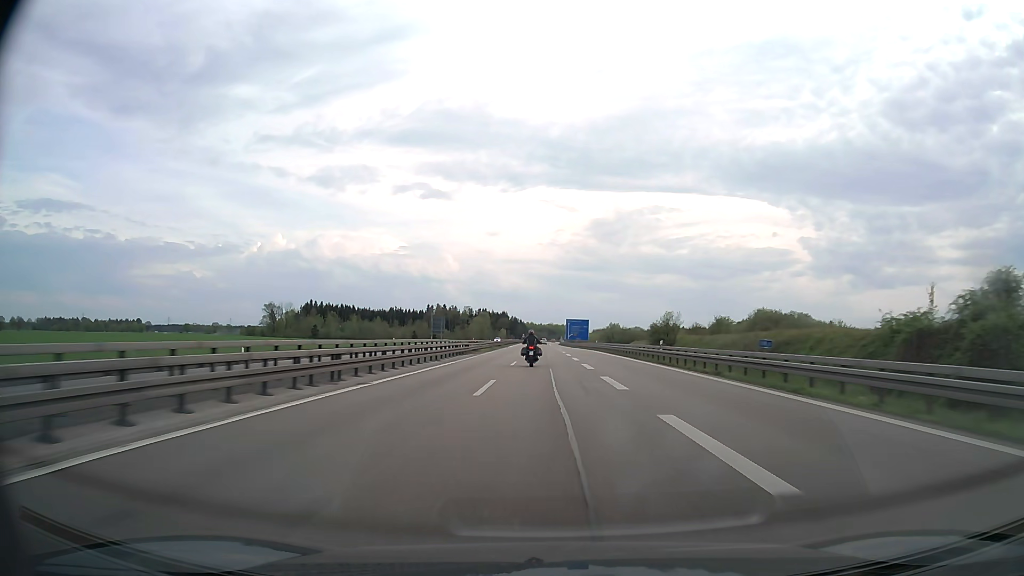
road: motorway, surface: asphalt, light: Day
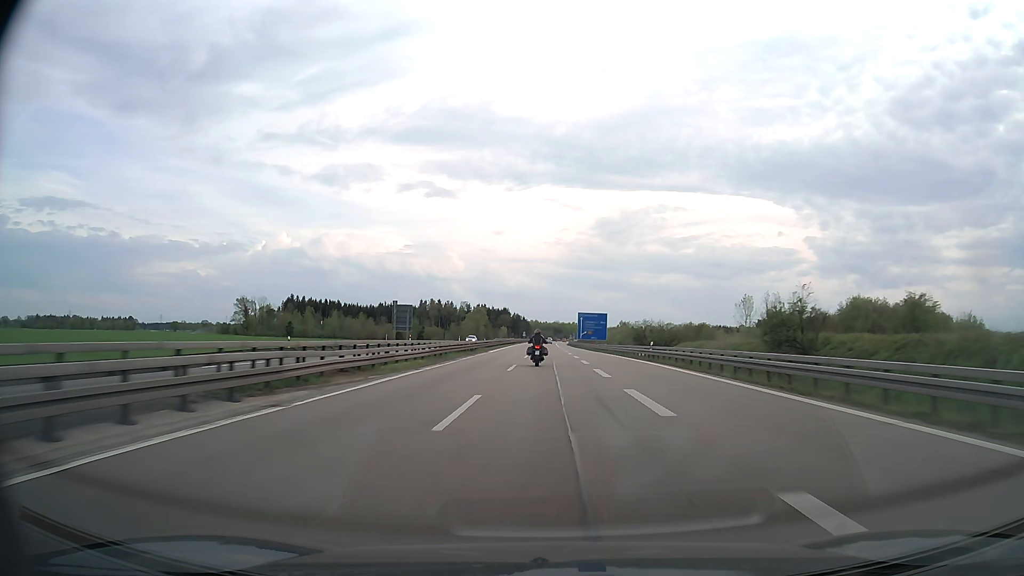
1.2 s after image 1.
(-0.1, +42.0) m; 0°
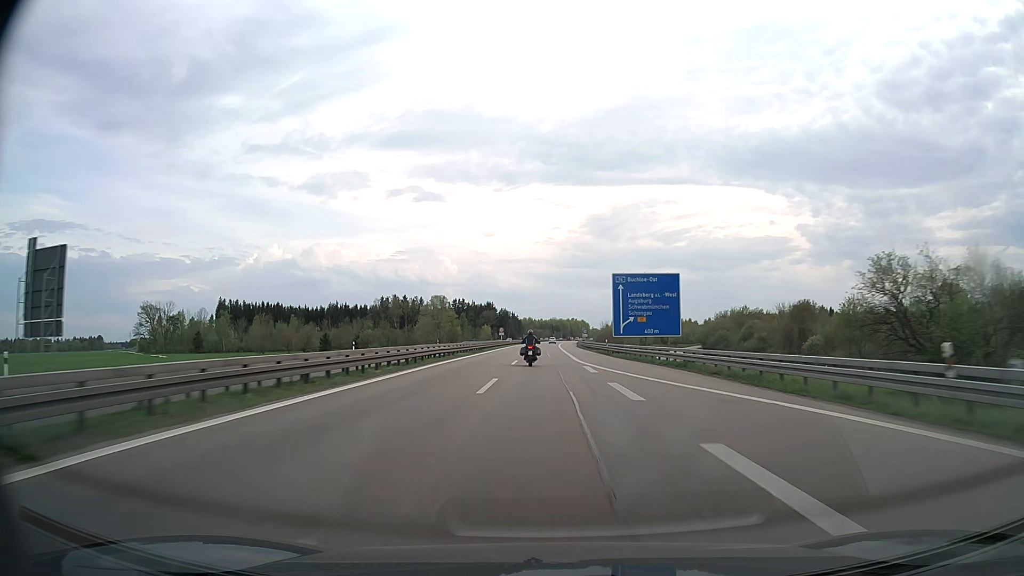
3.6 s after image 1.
(+0.1, +83.2) m; 0°
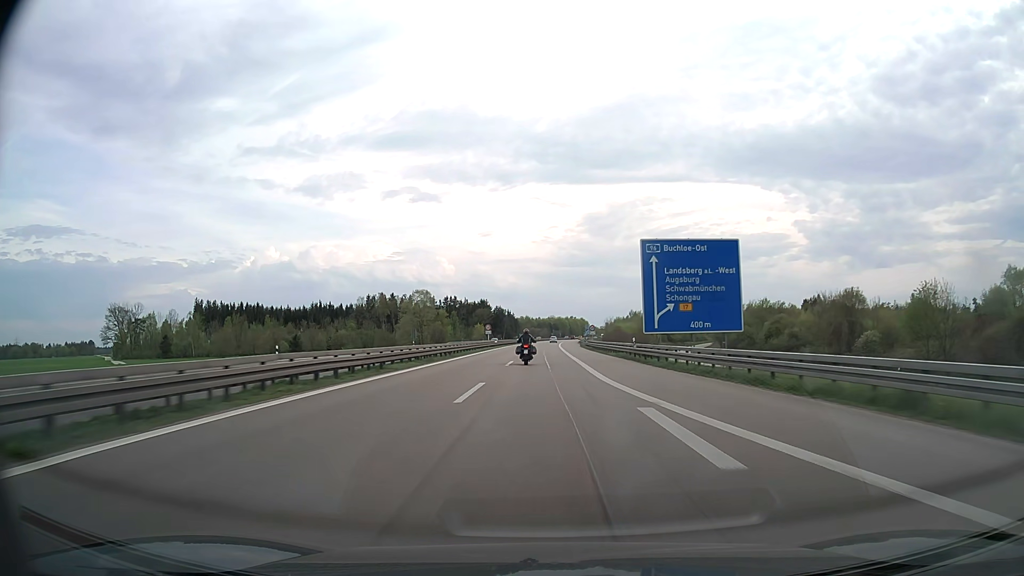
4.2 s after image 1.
(0.0, +20.7) m; 0°
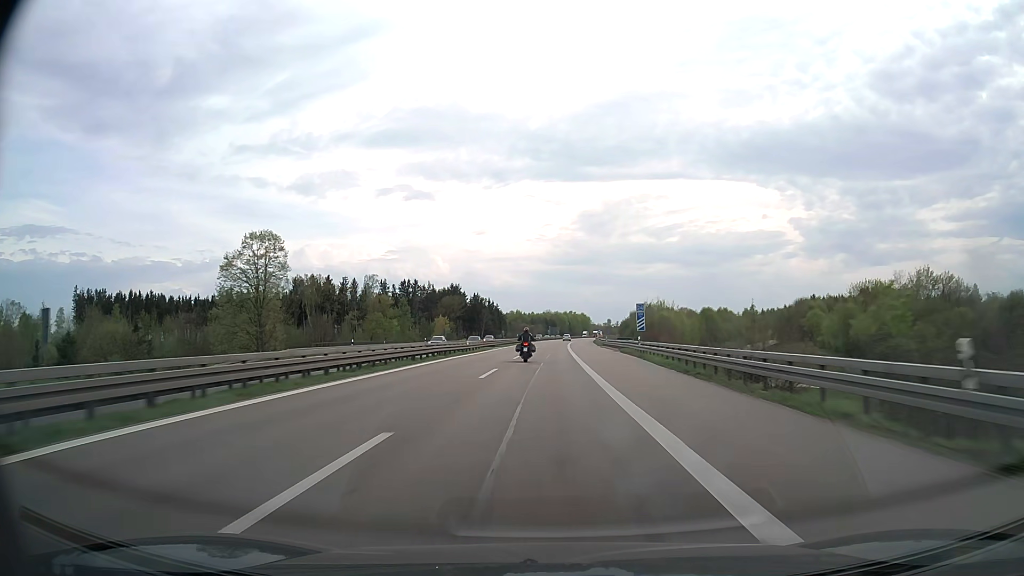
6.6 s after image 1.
(+0.1, +82.4) m; 0°
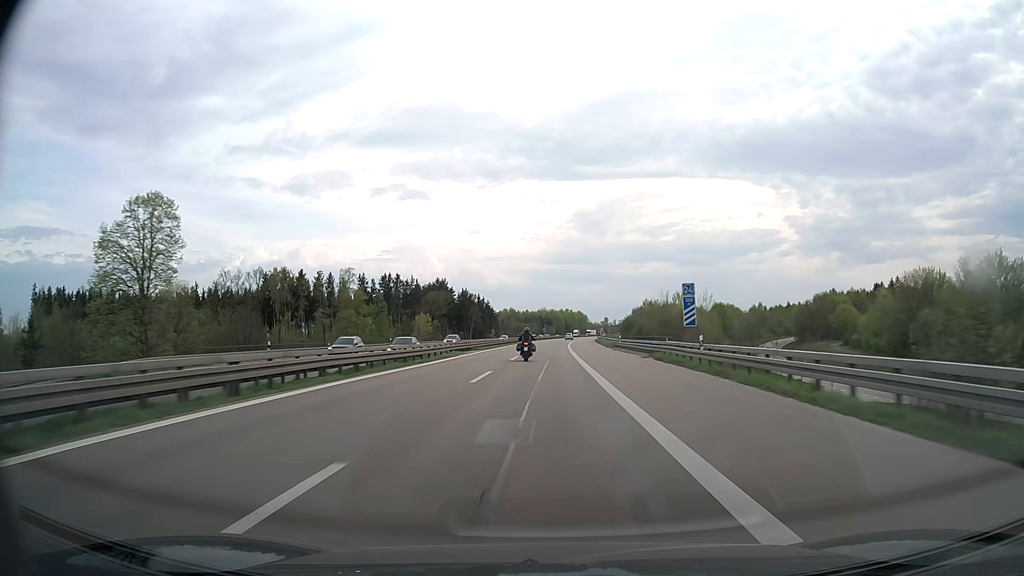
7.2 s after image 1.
(+0.1, +20.1) m; 0°
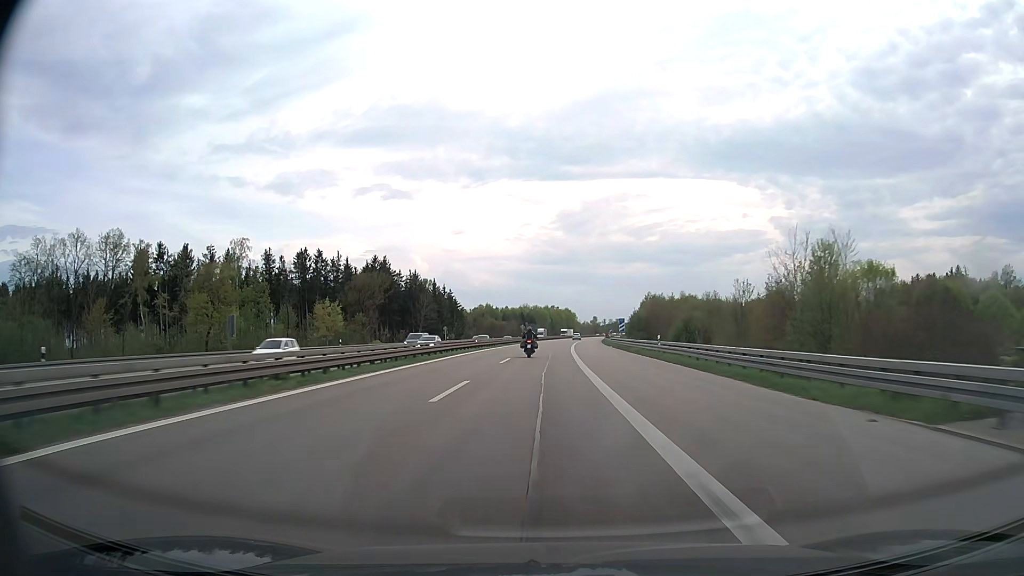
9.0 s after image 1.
(+0.7, +59.2) m; +1°
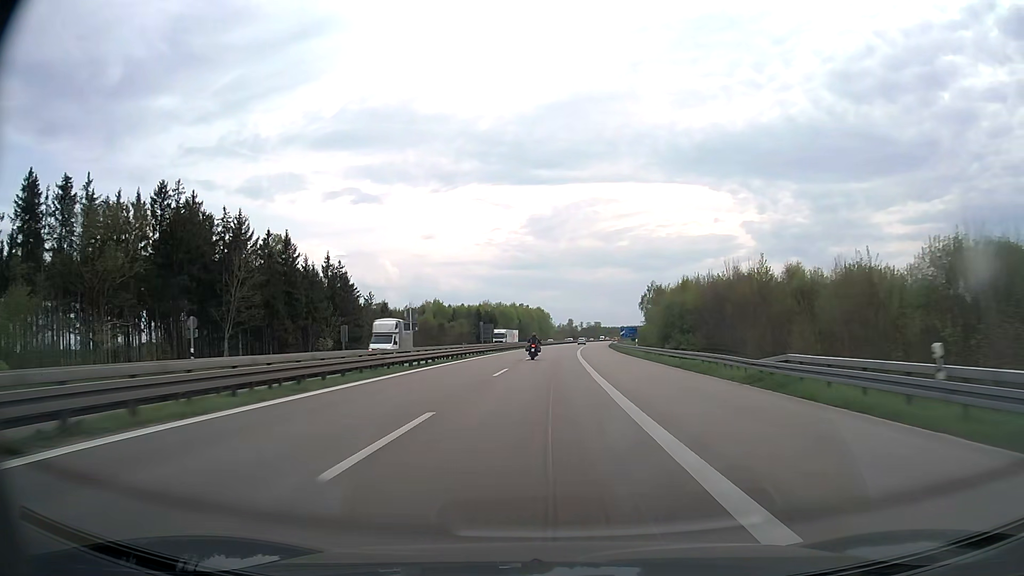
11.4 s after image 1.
(+1.3, +79.0) m; +2°
(0, +10) (0, +20) (0, +30) (+1, +40) (+1, +50) (+1, +60) (+2, +70) (+2, +80) (+3, +90) (+3, +100) m
